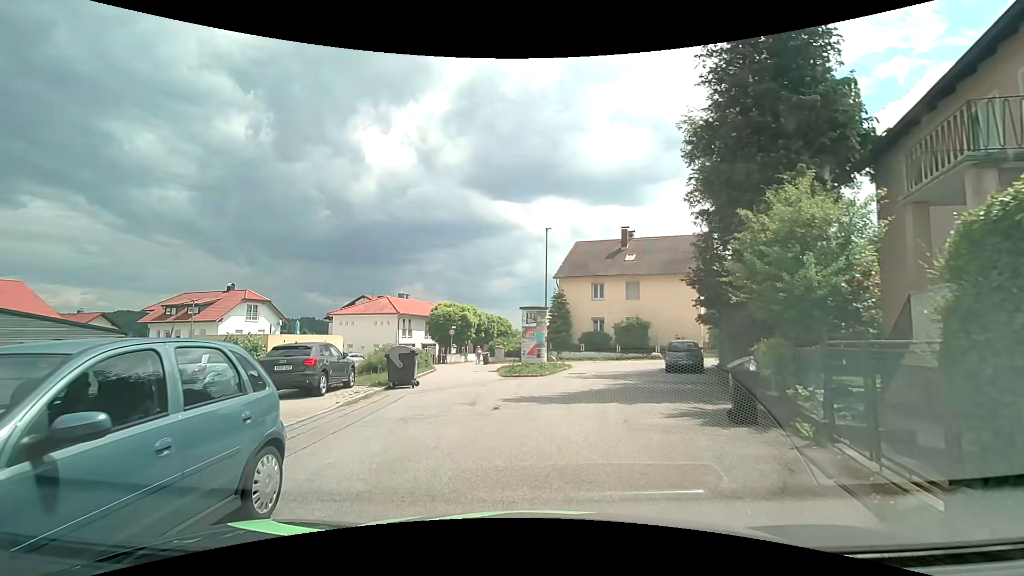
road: residential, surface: asphalt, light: Day
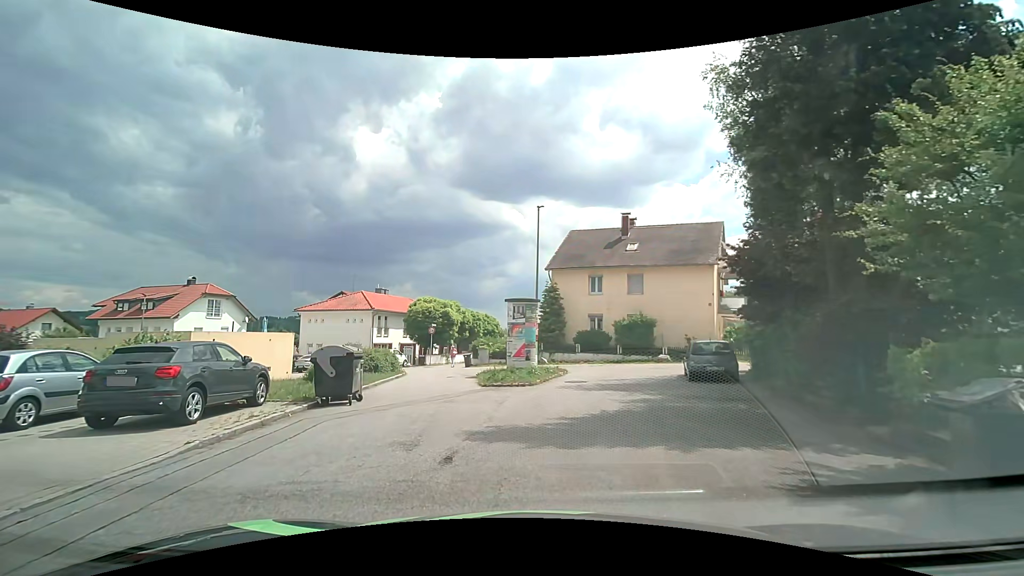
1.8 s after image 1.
(+0.1, +4.9) m; 0°
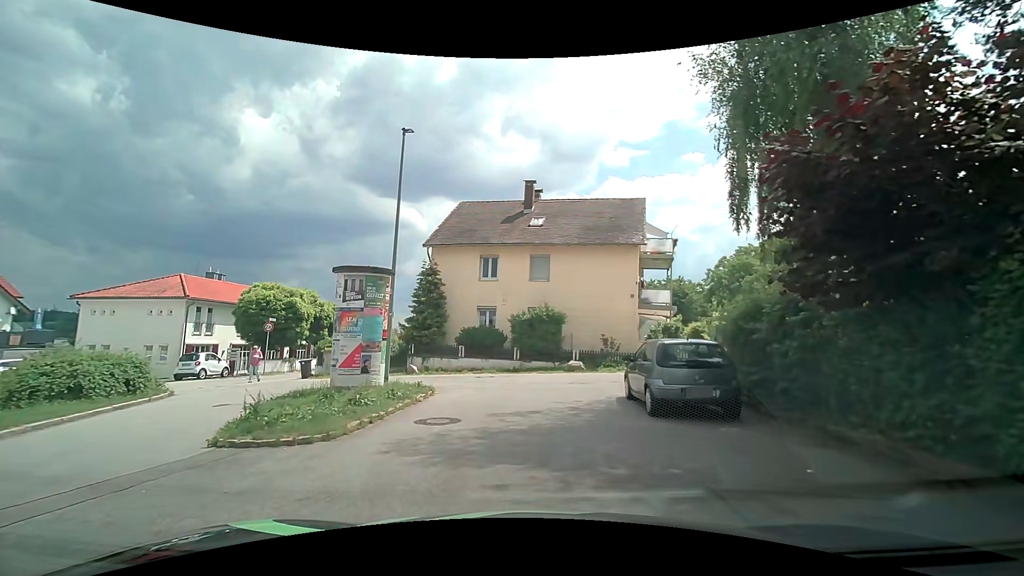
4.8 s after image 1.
(+1.0, +9.0) m; +12°
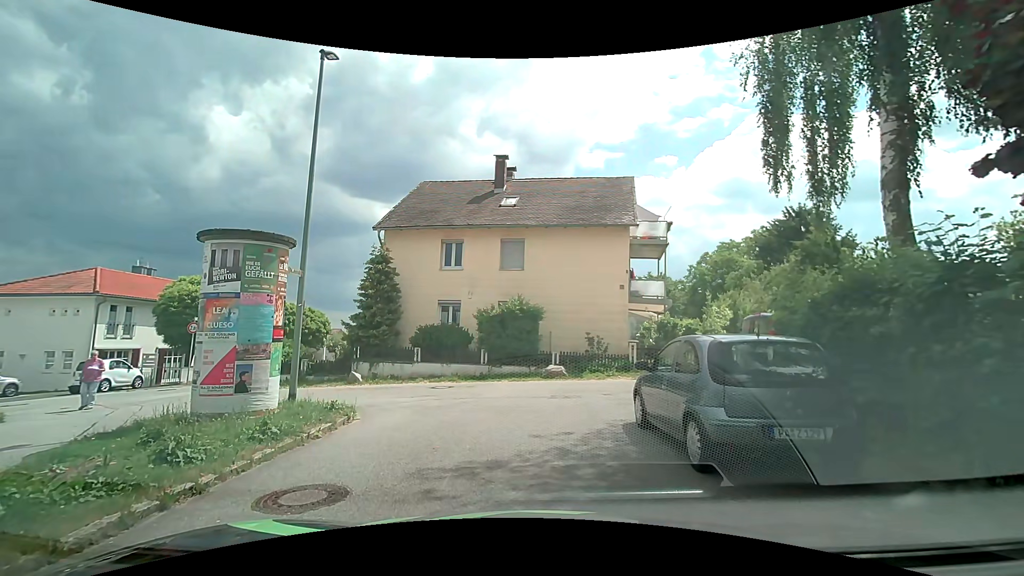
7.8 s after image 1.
(+0.2, +4.0) m; +5°
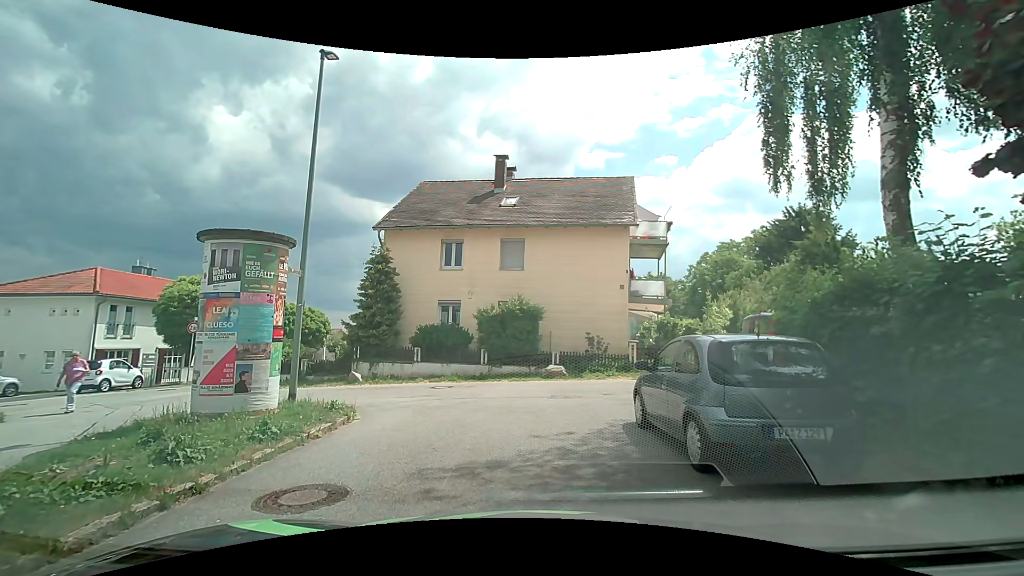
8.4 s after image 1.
(0.0, 0.0) m; 0°
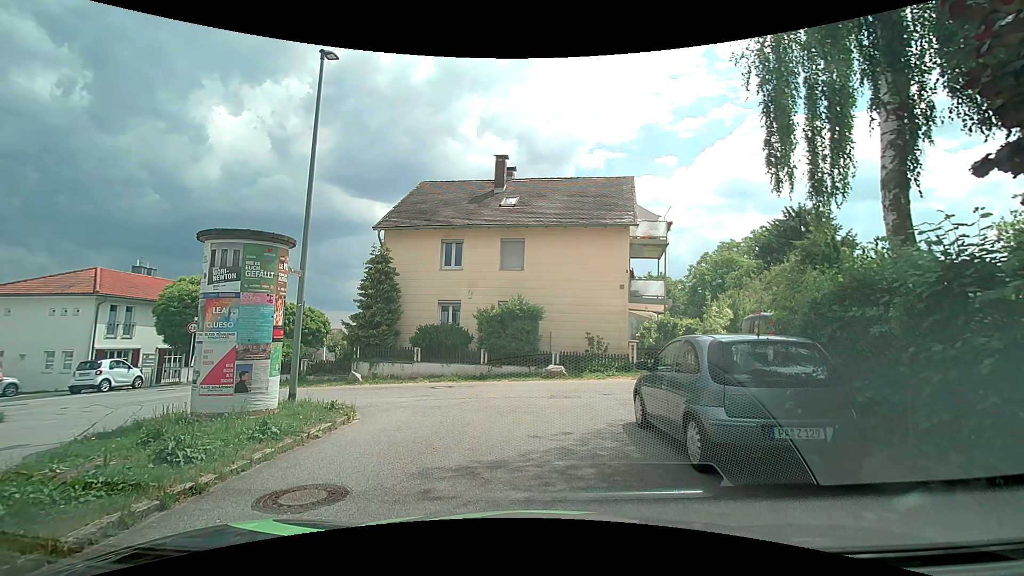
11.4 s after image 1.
(0.0, 0.0) m; 0°
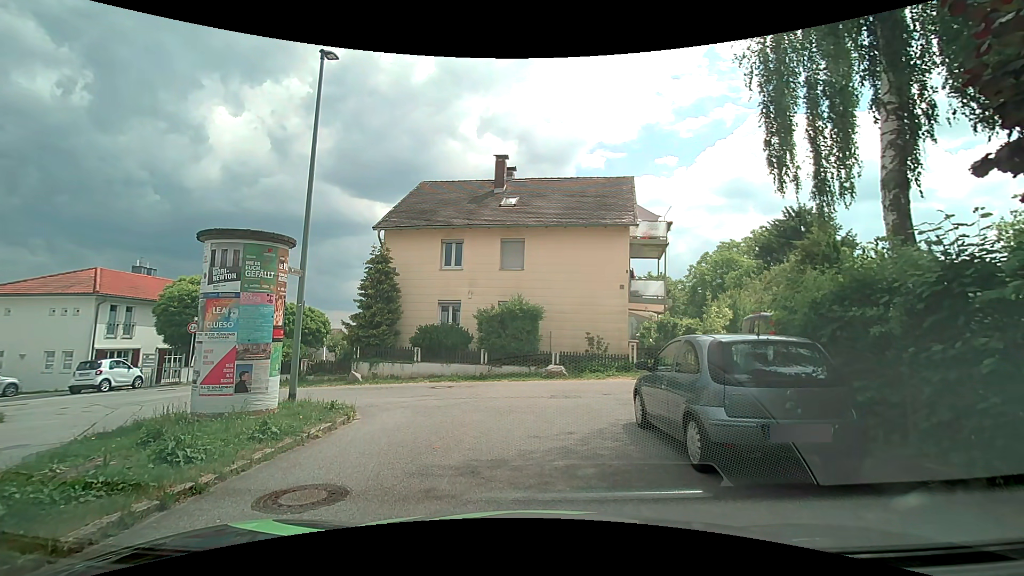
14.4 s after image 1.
(0.0, 0.0) m; 0°
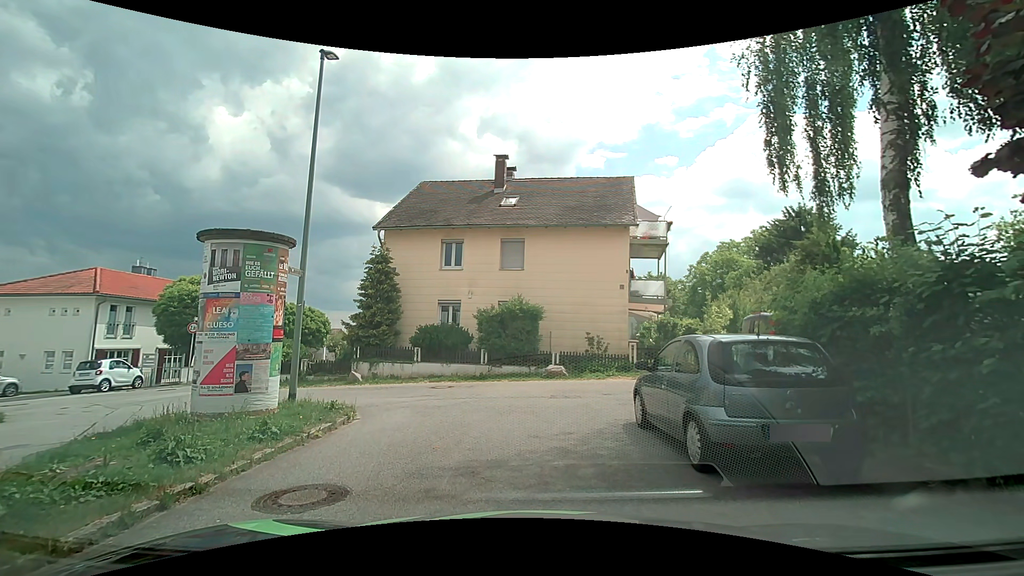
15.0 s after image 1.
(0.0, 0.0) m; 0°
